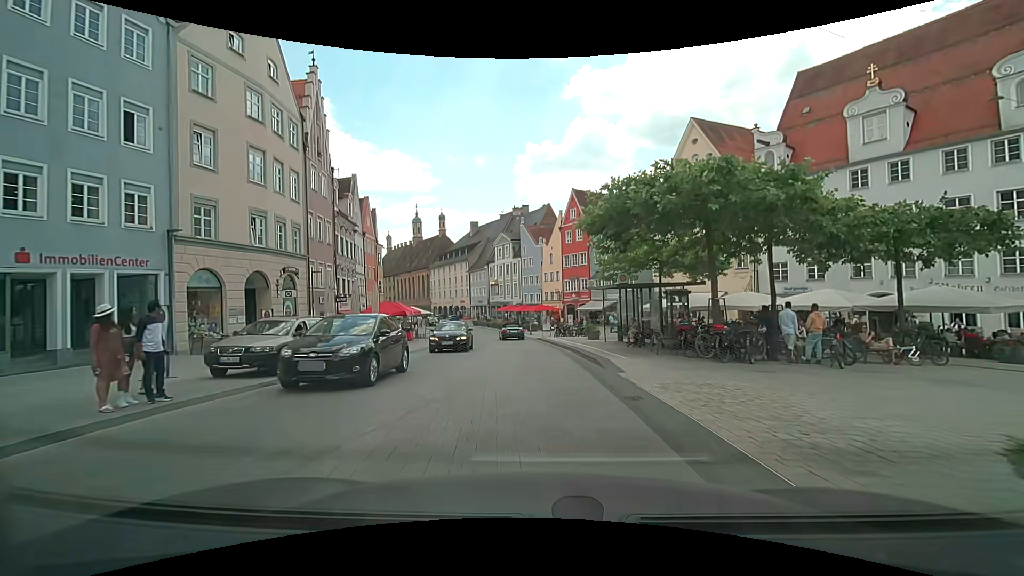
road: secondary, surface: asphalt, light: Day
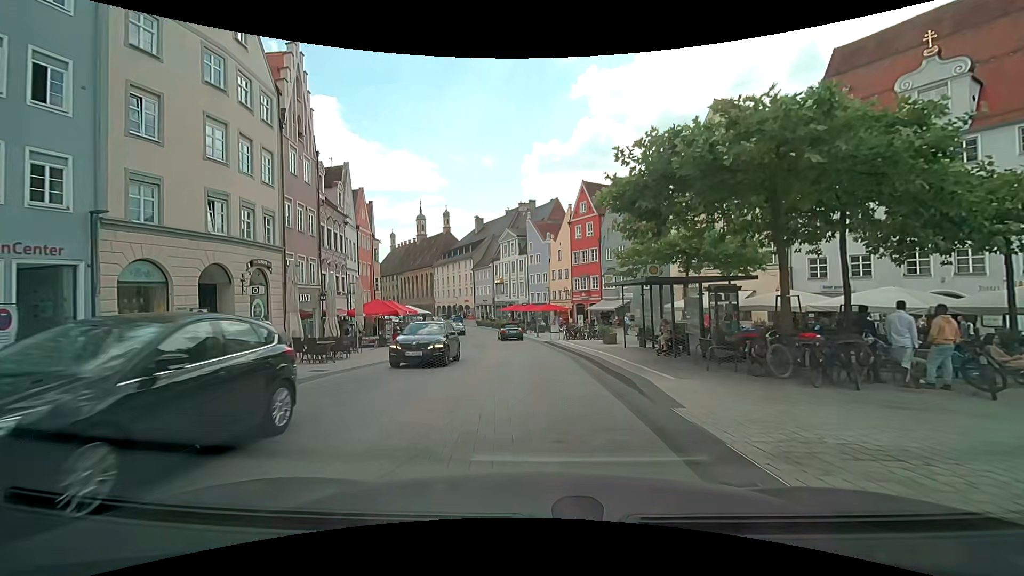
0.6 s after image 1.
(0.0, +4.1) m; -1°
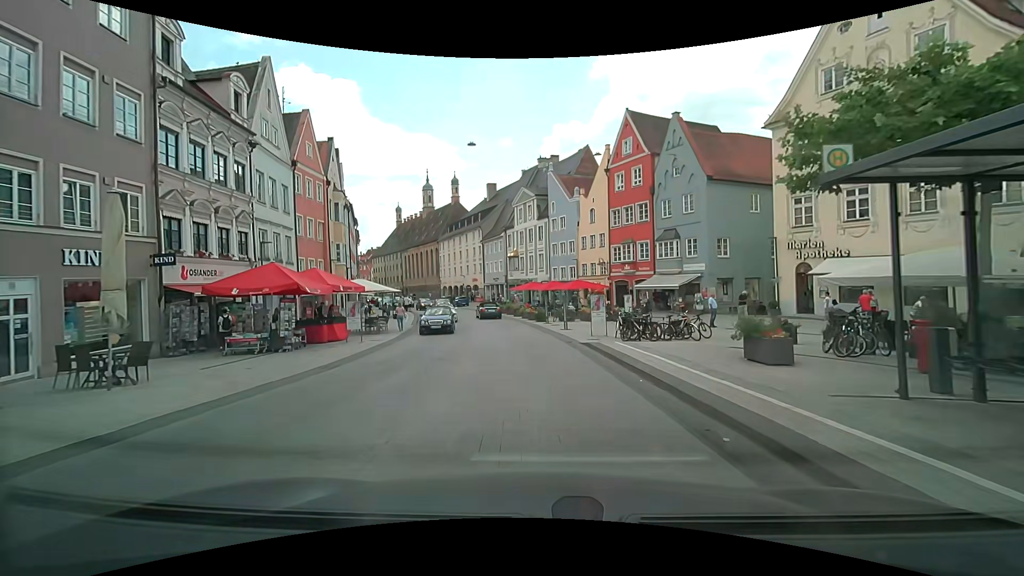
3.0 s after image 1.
(-0.3, +17.1) m; -3°
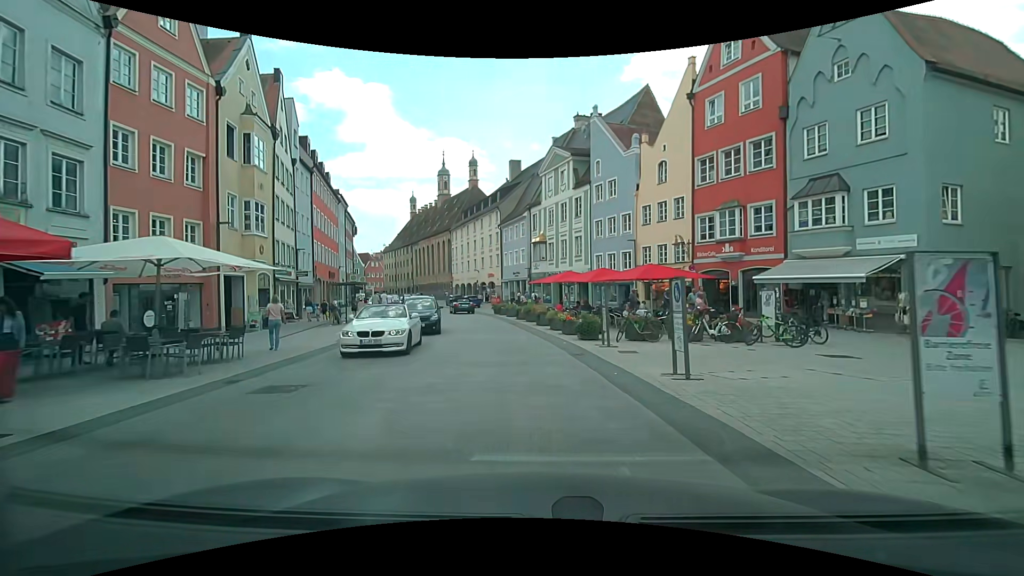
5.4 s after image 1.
(-0.1, +17.4) m; -1°
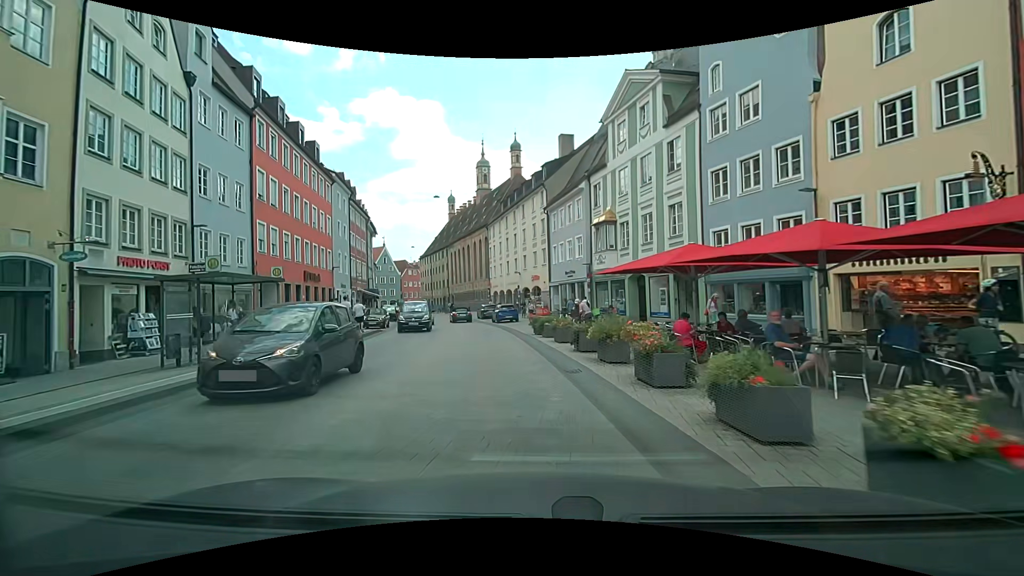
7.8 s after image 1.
(-0.8, +16.7) m; -6°
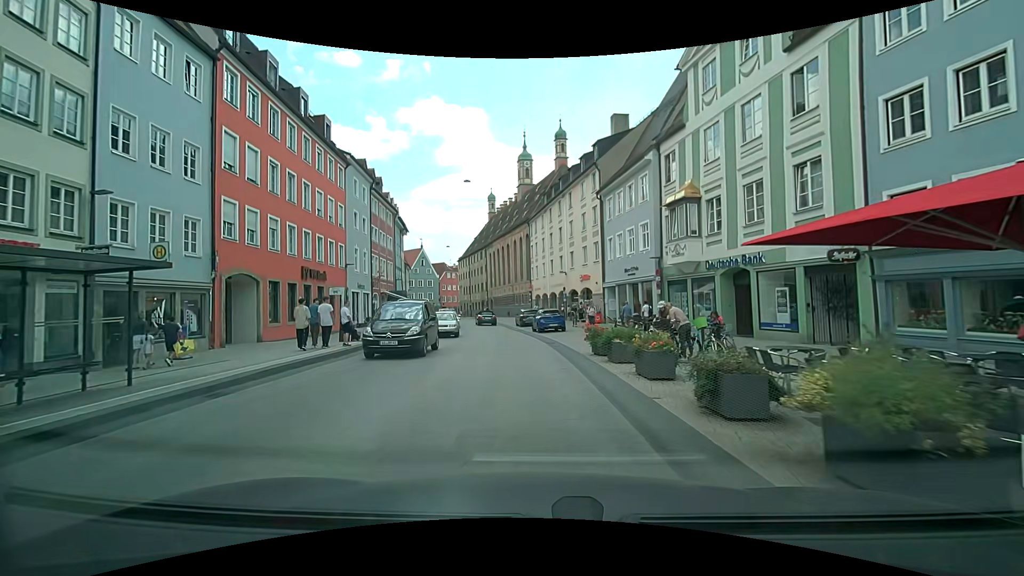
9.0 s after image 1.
(-0.5, +7.8) m; -7°
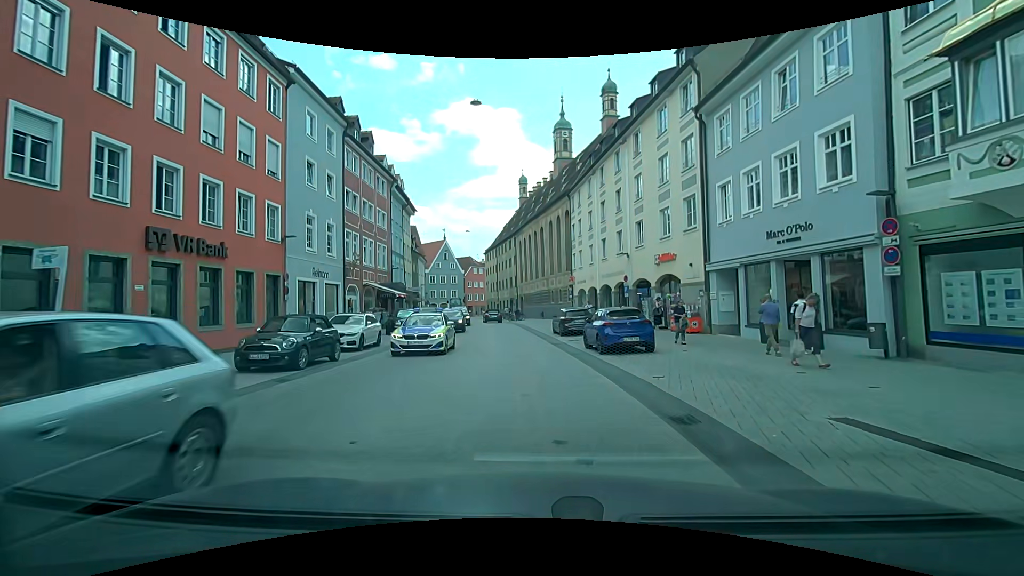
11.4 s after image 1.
(-0.6, +15.1) m; -2°
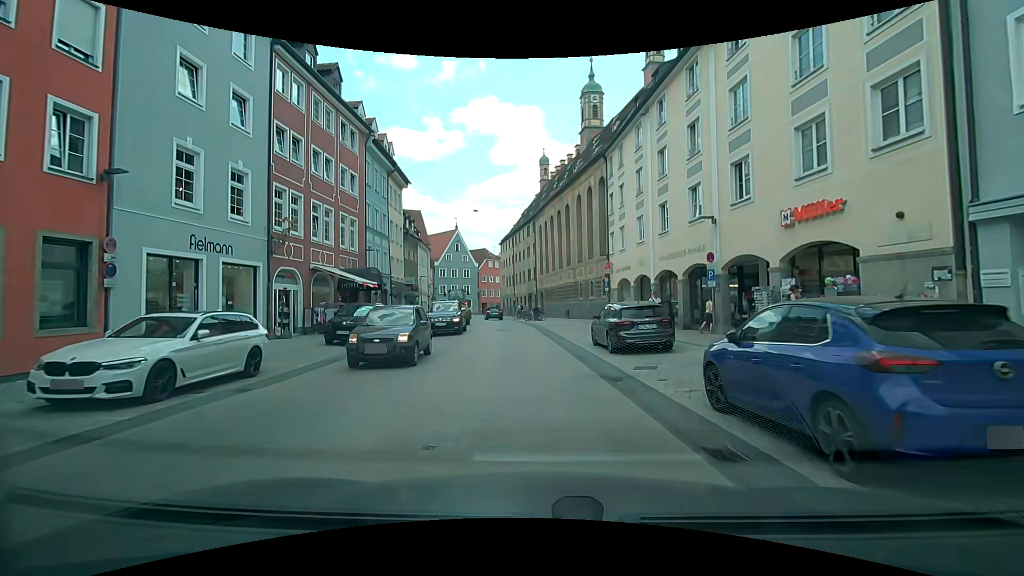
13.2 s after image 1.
(-0.5, +11.7) m; -3°
